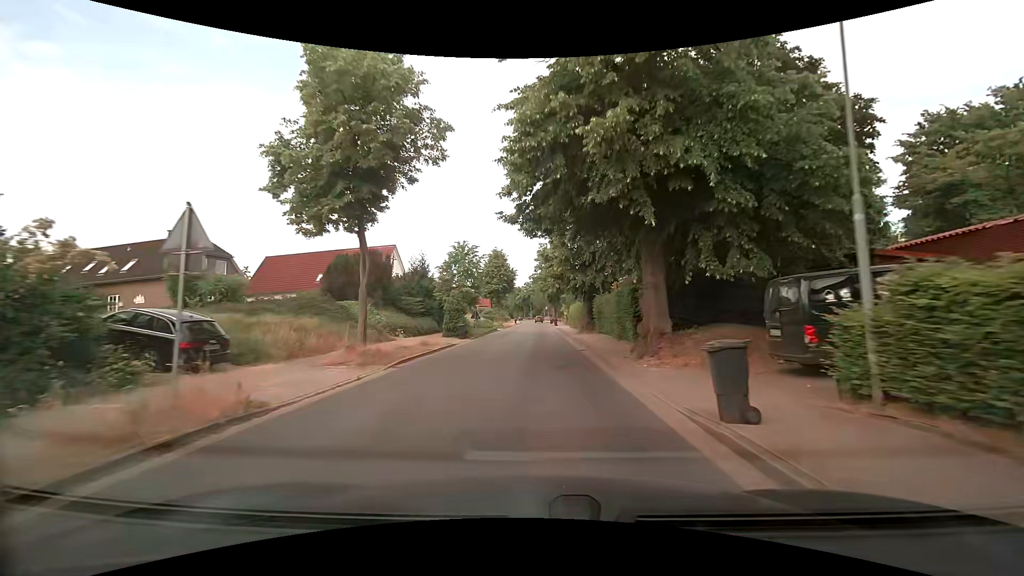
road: tertiary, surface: asphalt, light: Day
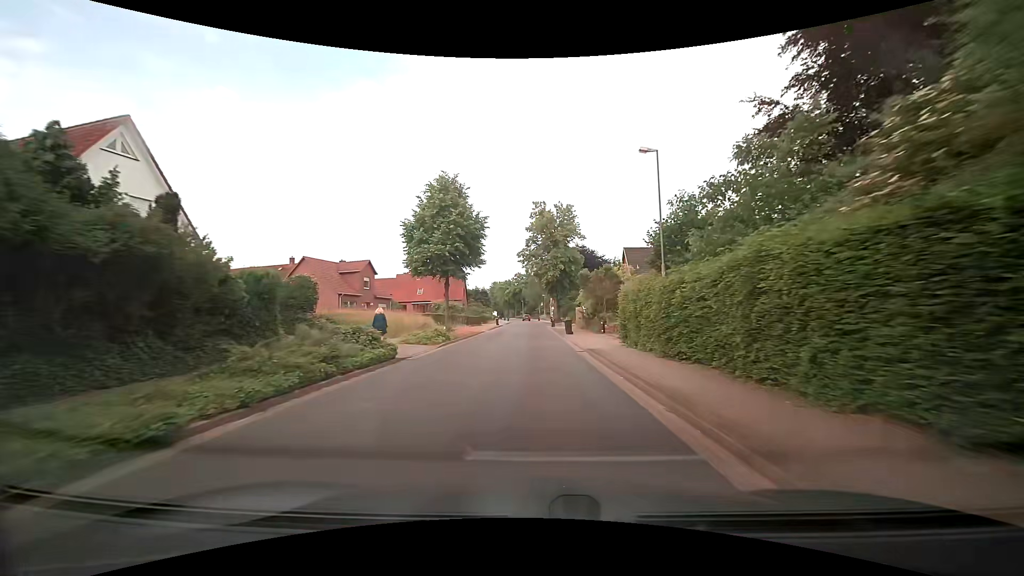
(-0.1, +36.8) m; 0°
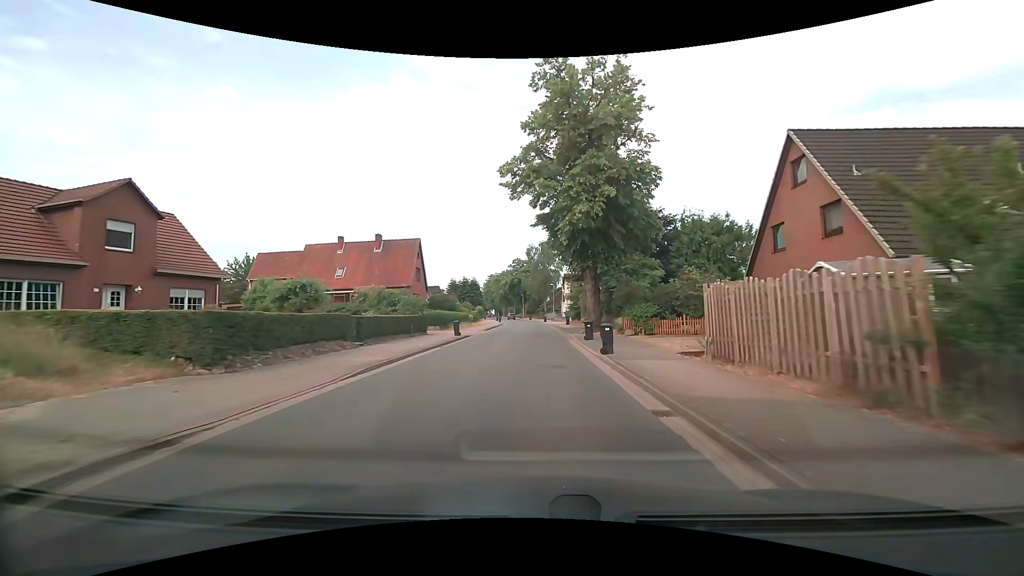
(-0.2, +38.9) m; 0°
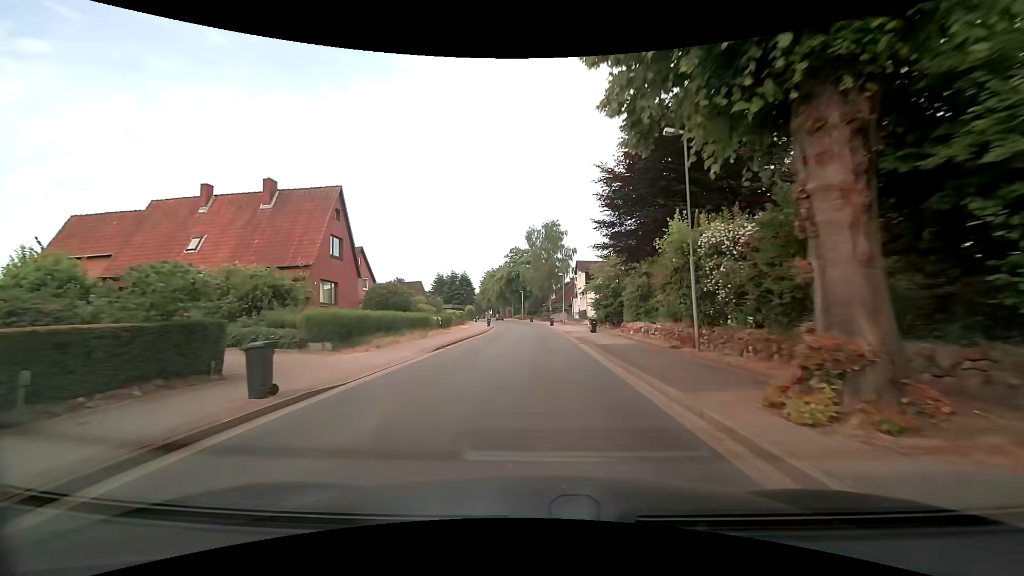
(-0.3, +23.1) m; -1°
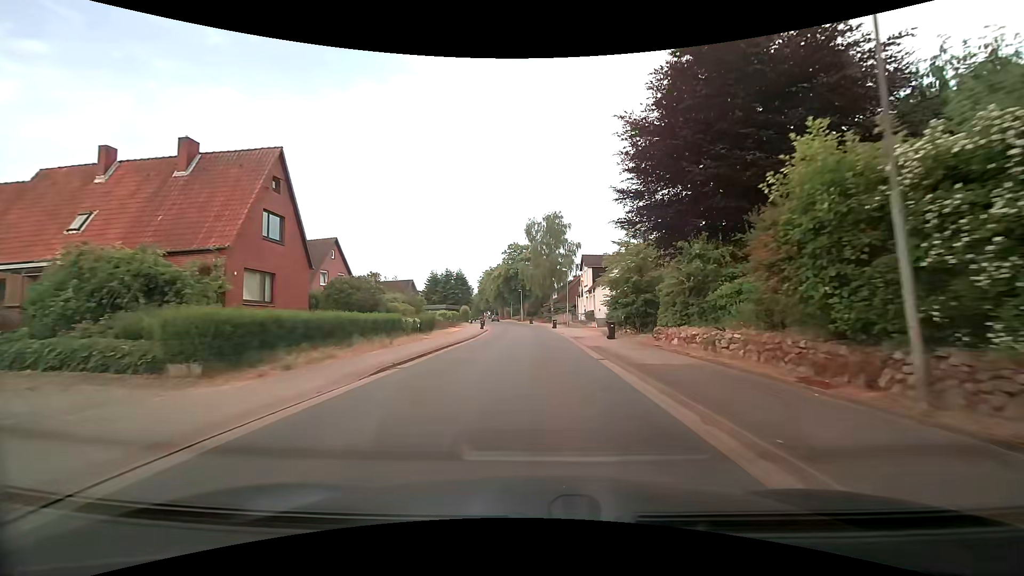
(0.0, +7.7) m; 0°
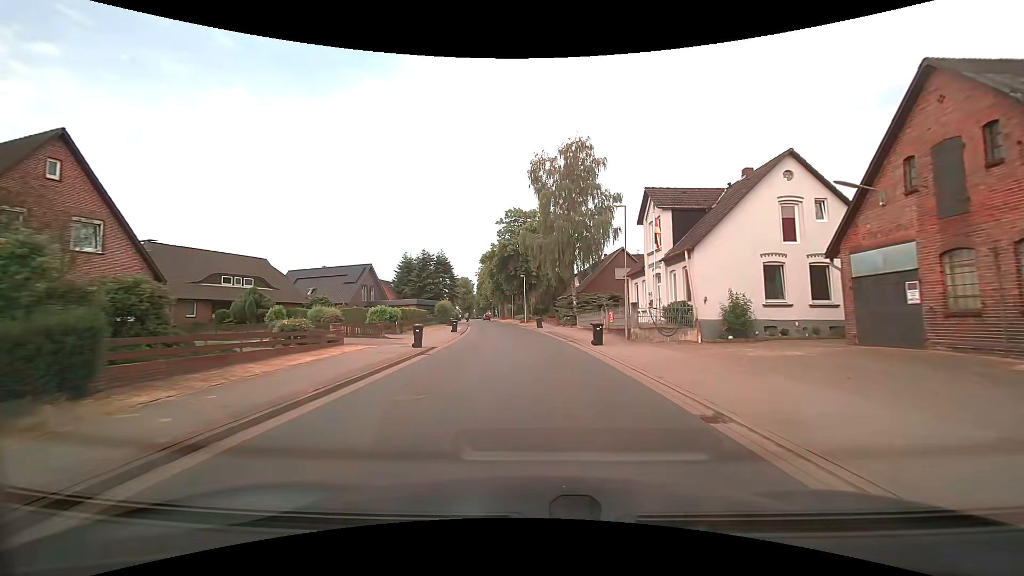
(-0.1, +30.8) m; -1°
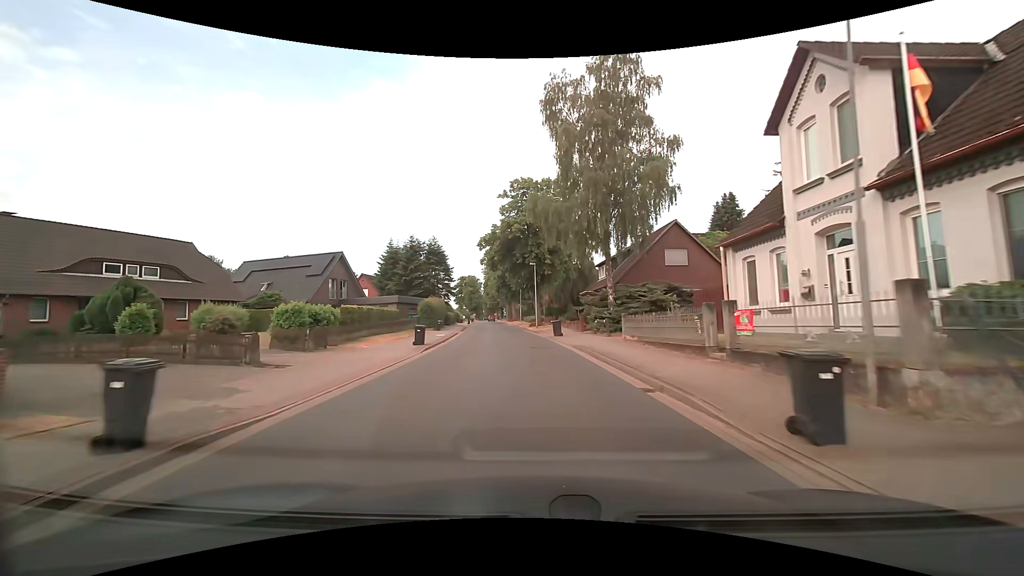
(-0.2, +15.4) m; -2°
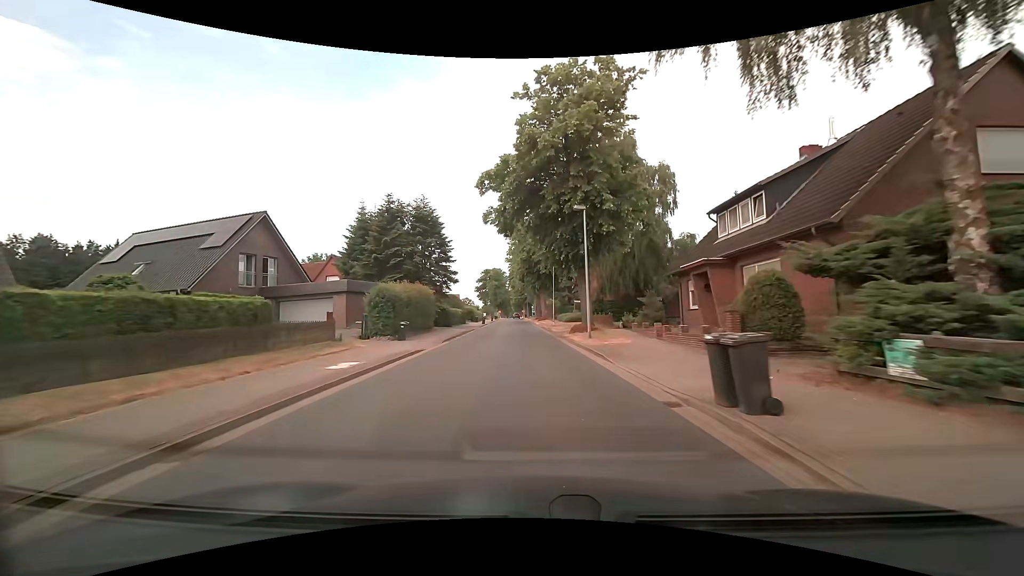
(-0.6, +23.0) m; -3°
(0, +10) (0, +20) (-1, +30) (-1, +40) (-1, +50) (-2, +60) (-2, +70) (-3, +80) (-3, +90) (-4, +100) m
